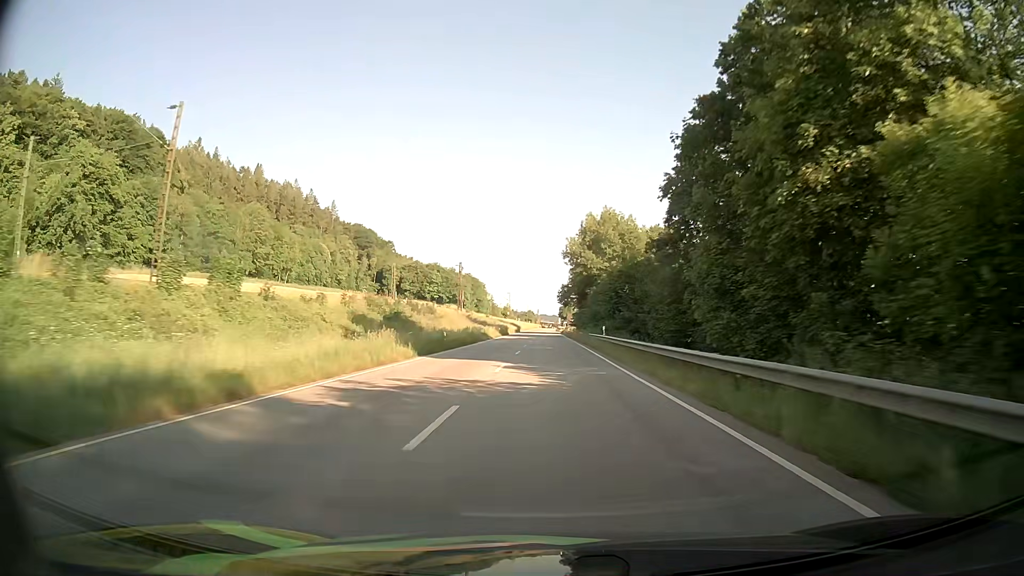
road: primary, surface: asphalt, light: Day
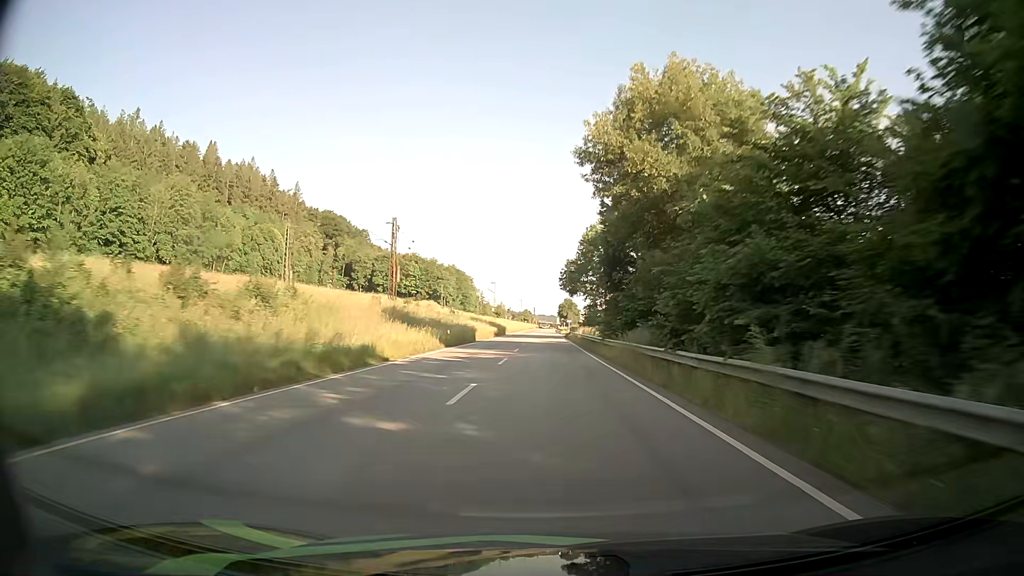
(+0.2, +44.8) m; 0°
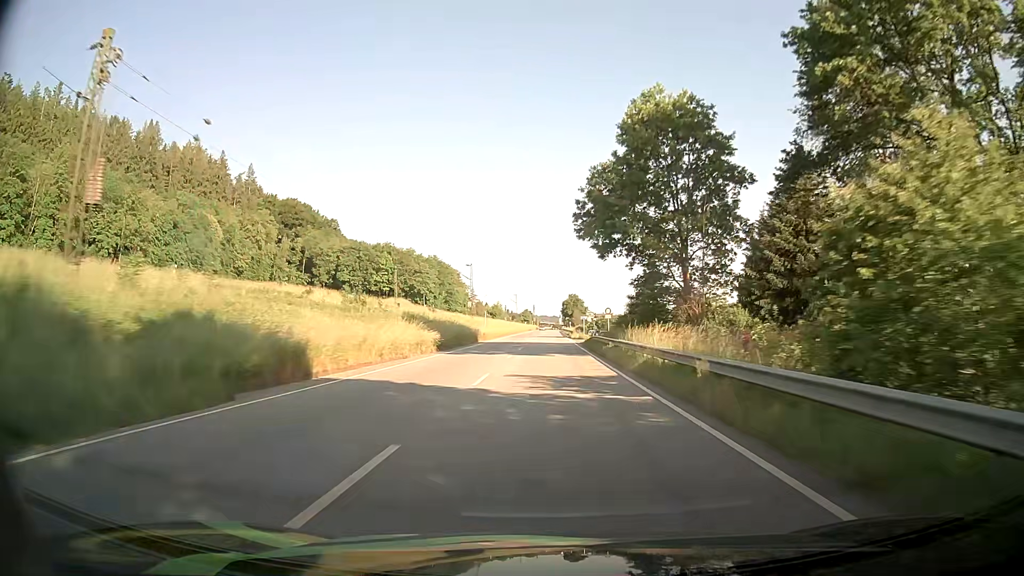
(-0.1, +44.6) m; 0°
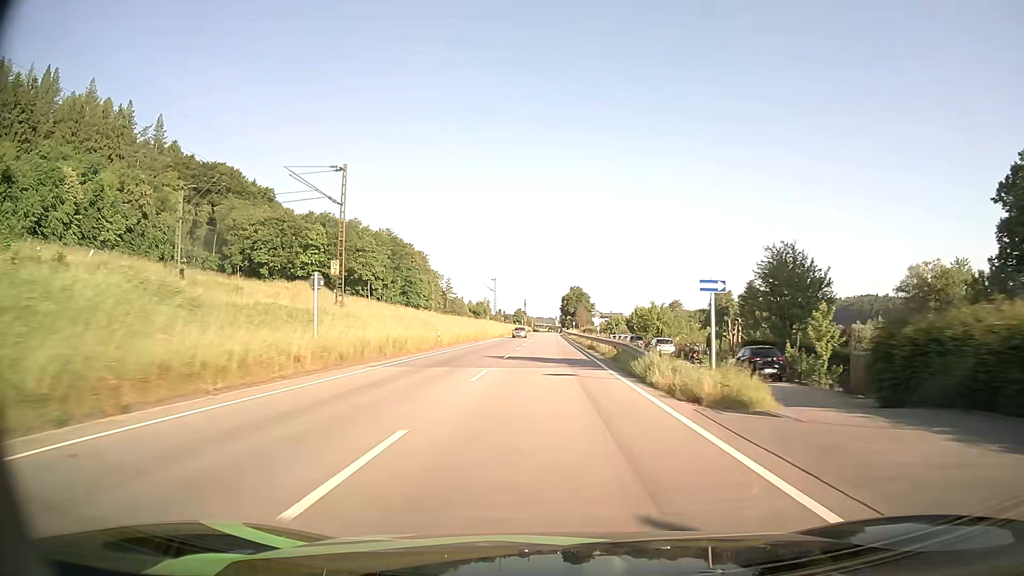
(0.0, +60.5) m; 0°
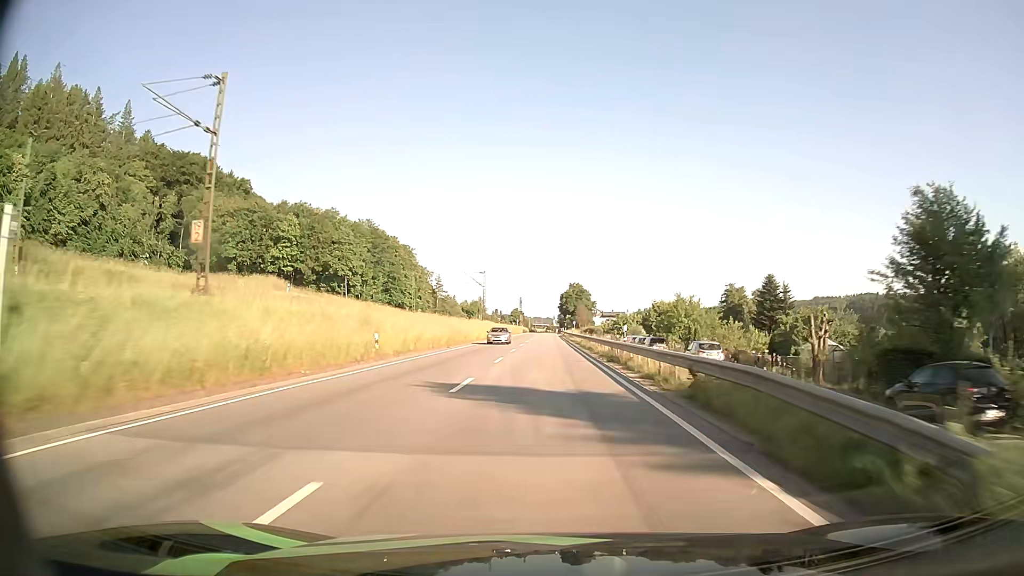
(0.0, +15.2) m; 0°
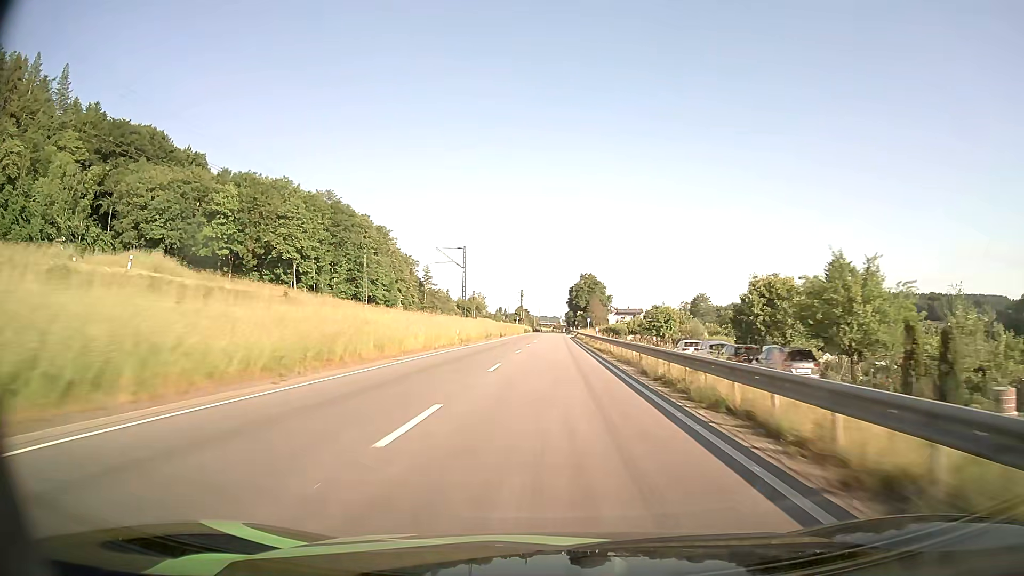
(-0.1, +30.6) m; 0°
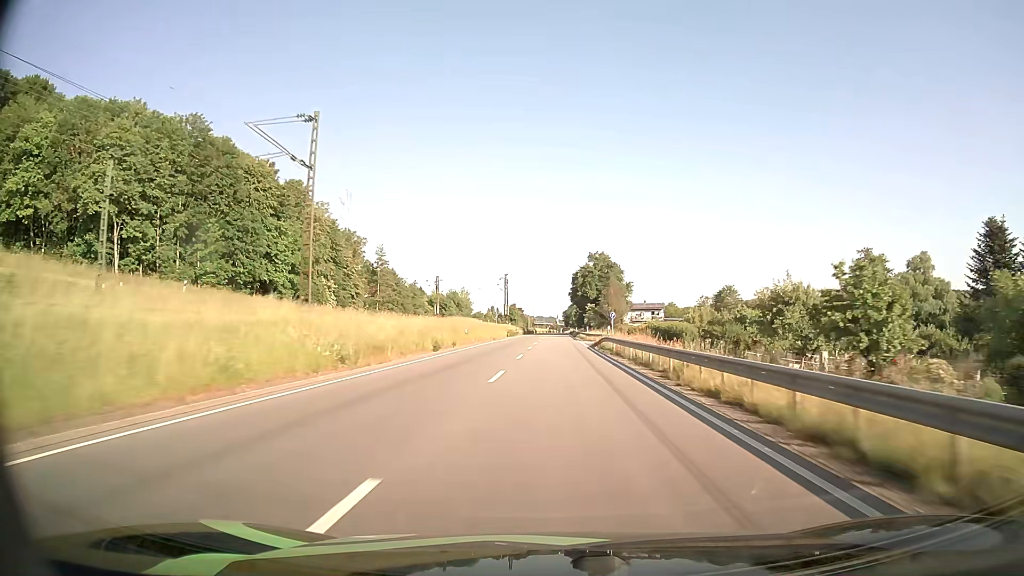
(-0.1, +46.0) m; 0°
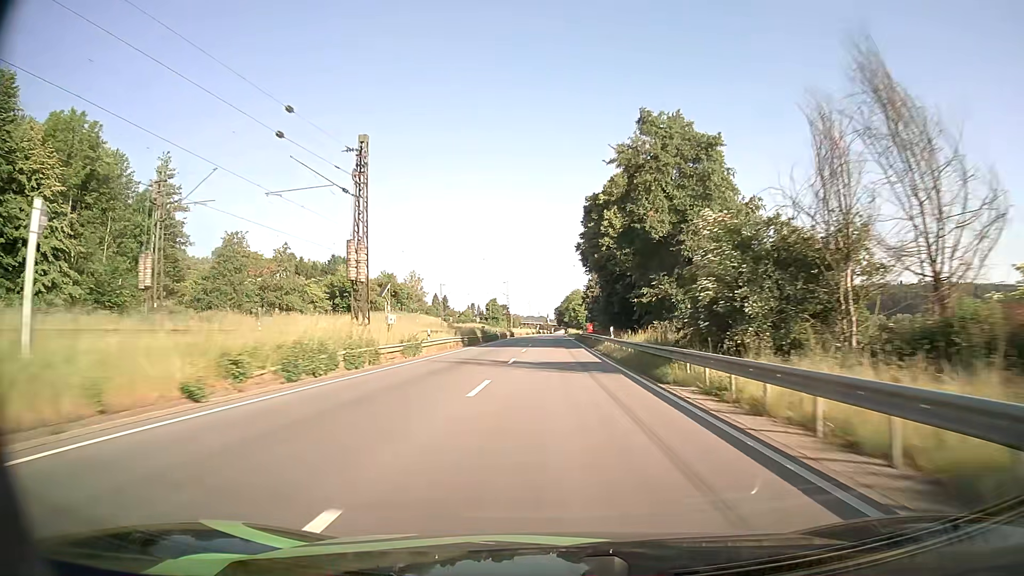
(+0.8, +77.1) m; +1°
(0, +10) (0, +20) (0, +30) (0, +40) (0, +50) (0, +60) (0, +70) (0, +80) (0, +90) (0, +100) m
